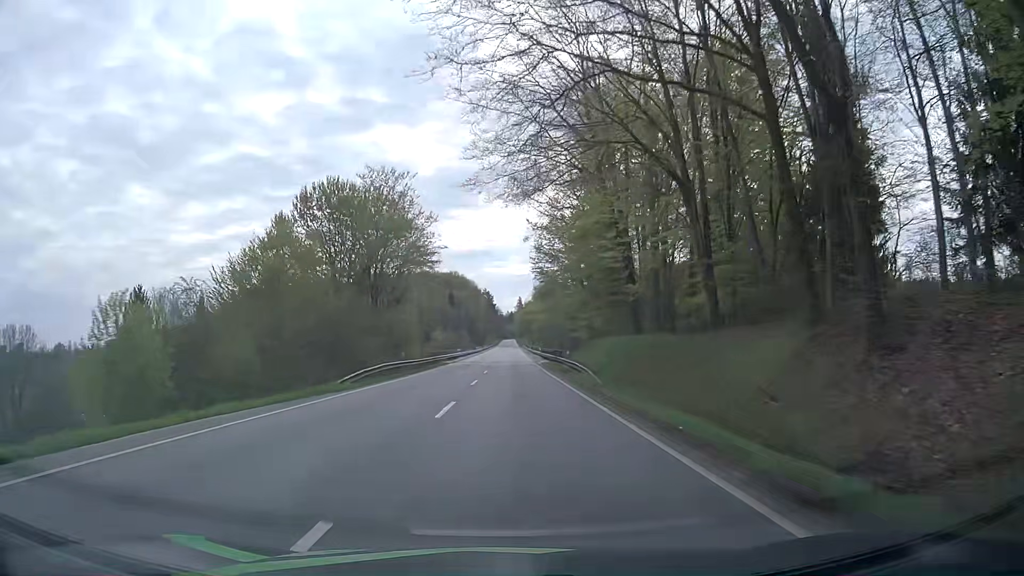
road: primary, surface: asphalt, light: Day
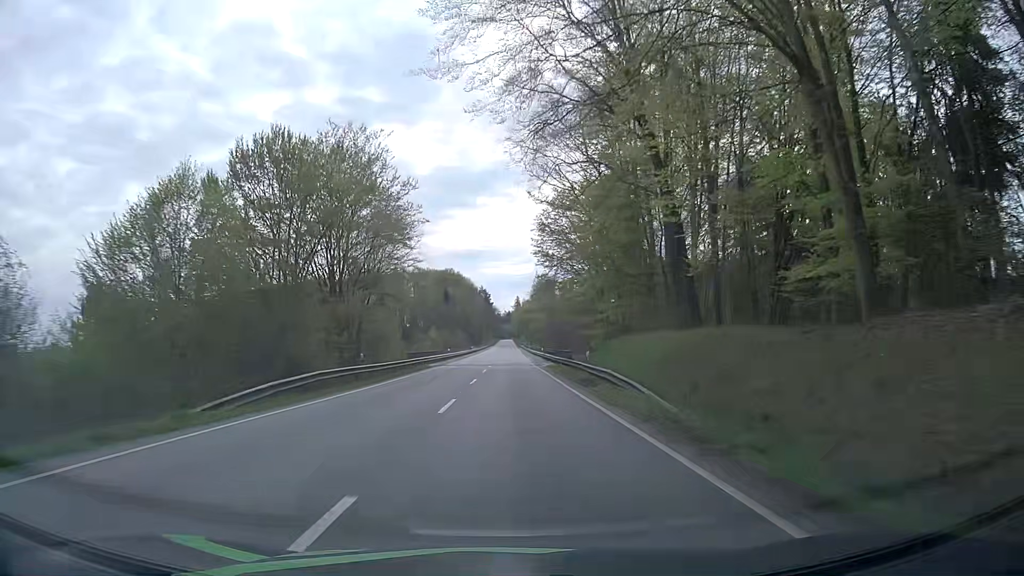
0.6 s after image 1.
(0.0, +11.0) m; 0°
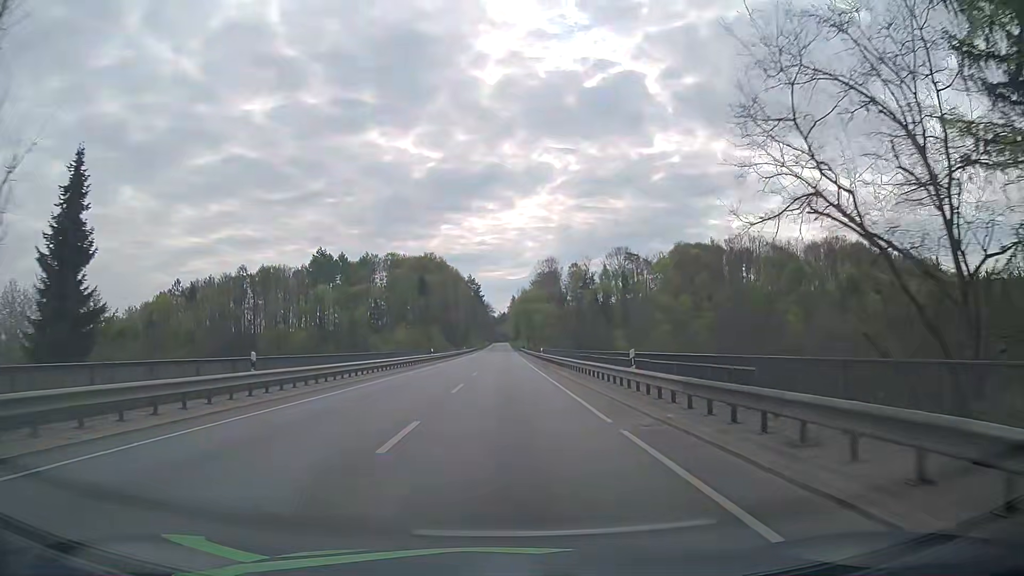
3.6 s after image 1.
(+0.5, +56.4) m; +1°
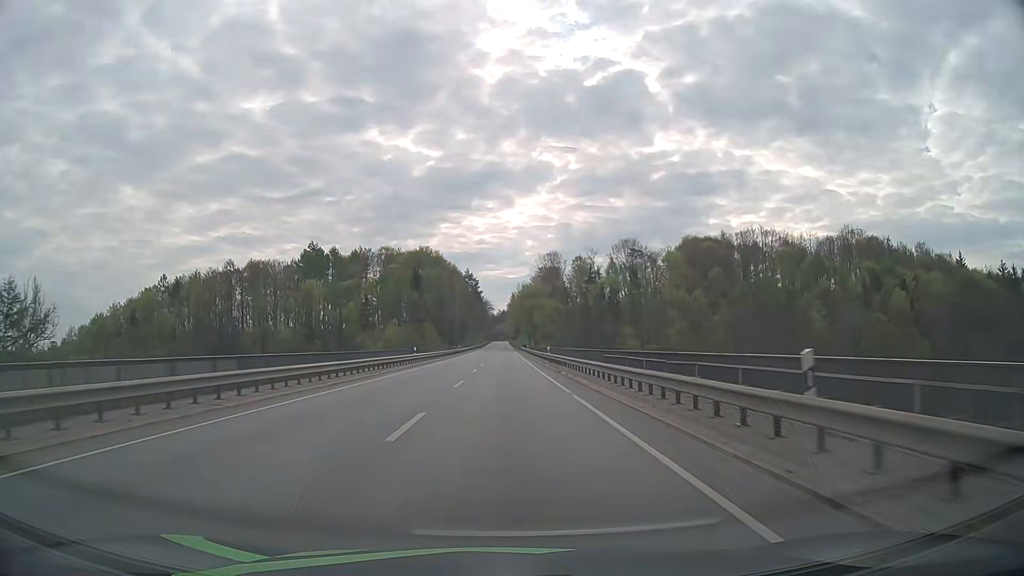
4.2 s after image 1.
(0.0, +11.4) m; 0°
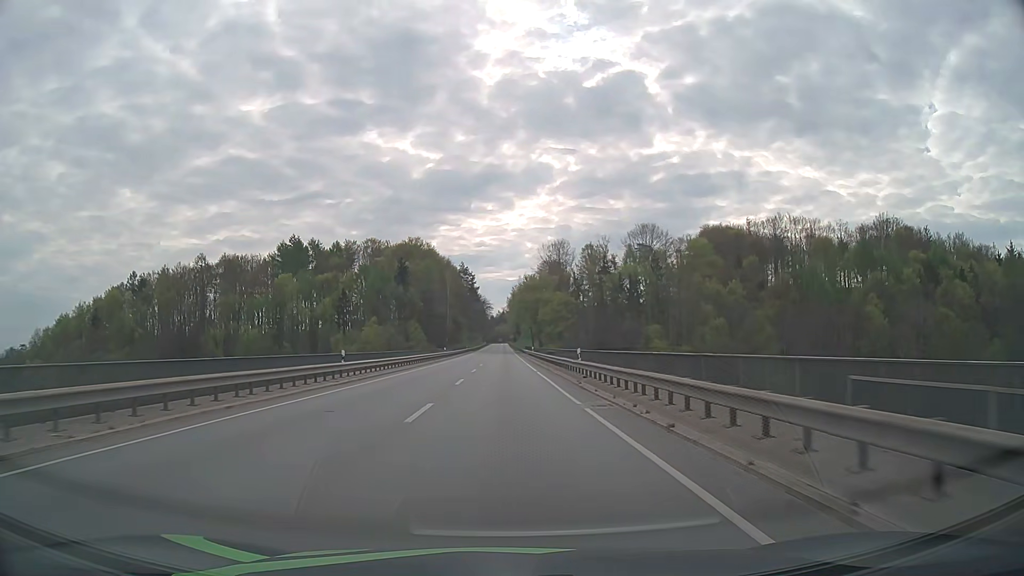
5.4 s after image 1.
(+0.1, +22.7) m; 0°
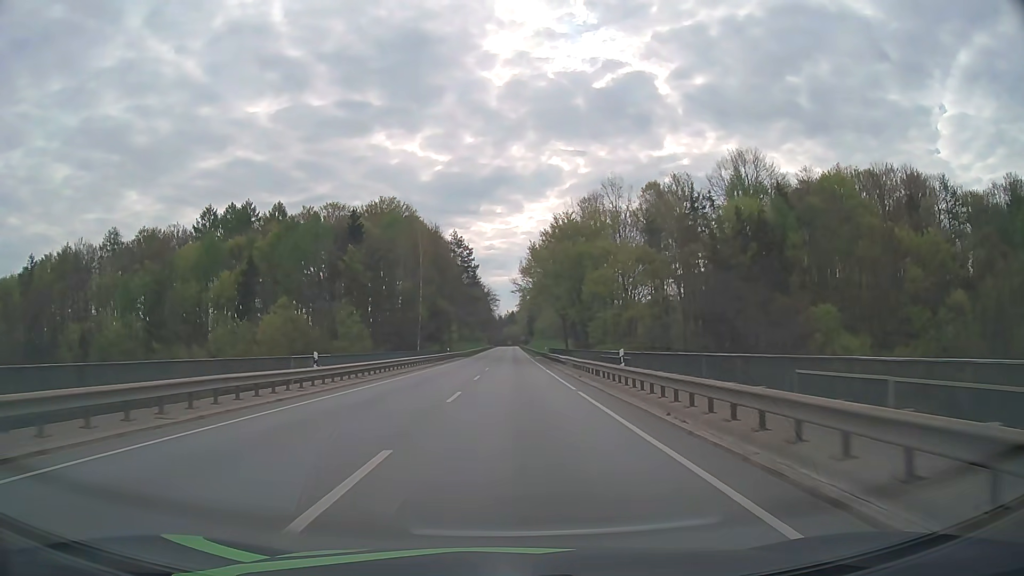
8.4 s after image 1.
(-0.4, +56.8) m; -1°
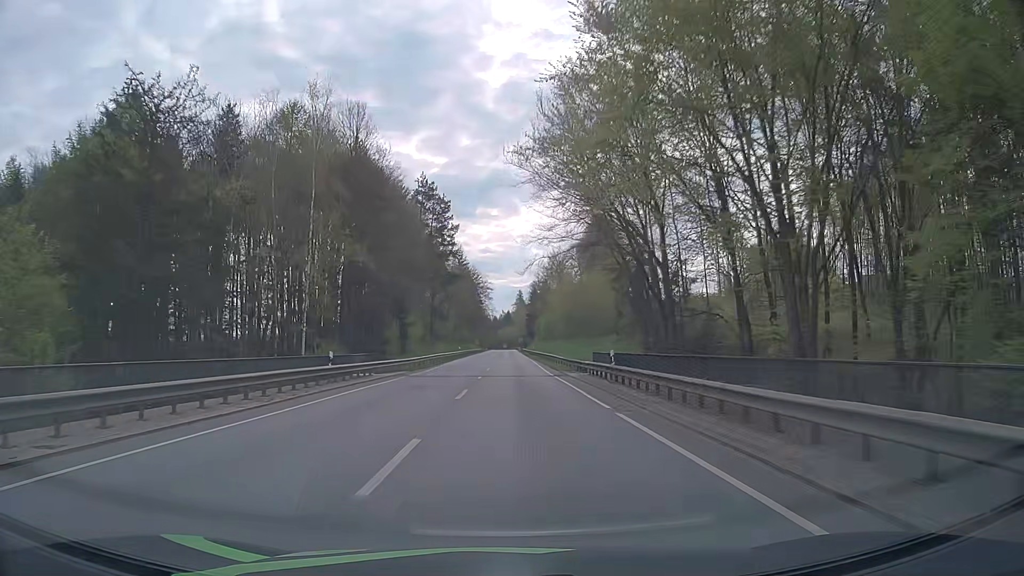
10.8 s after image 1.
(0.0, +46.9) m; 0°
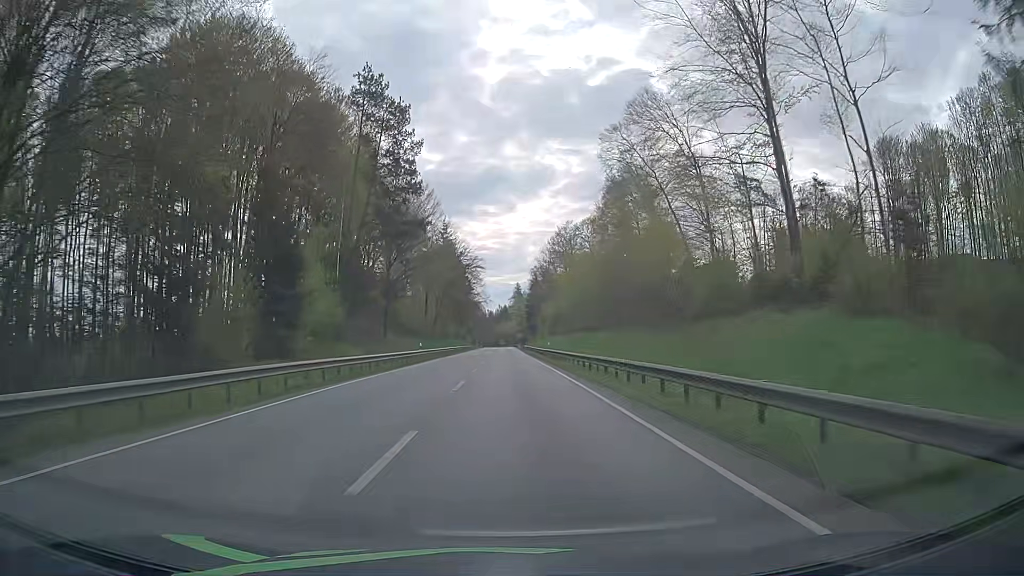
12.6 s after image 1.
(0.0, +36.1) m; 0°
(0, +10) (0, +20) (0, +30) (0, +40) (0, +50) (0, +60) (0, +70) (0, +80) (0, +90) (0, +100) m
